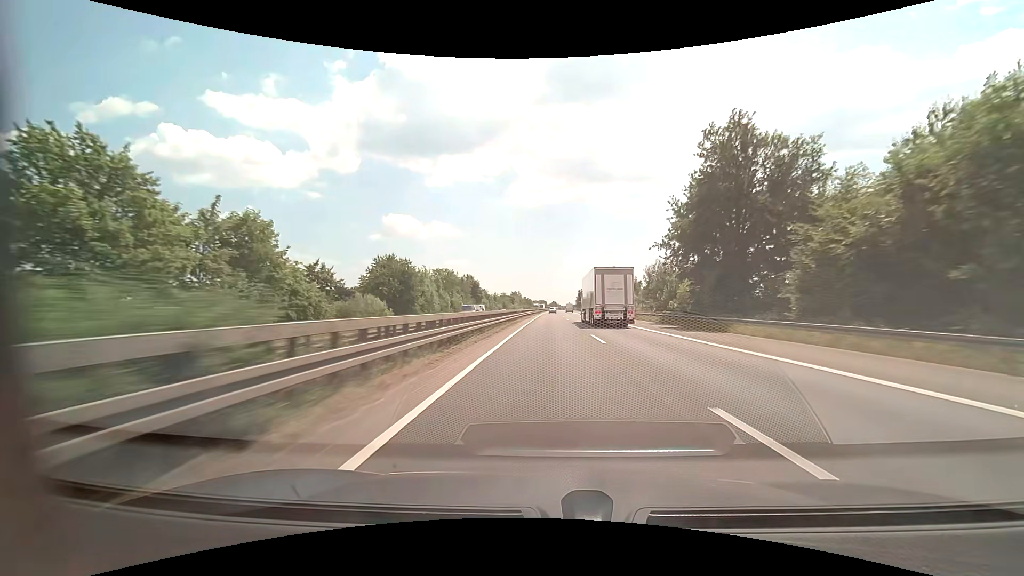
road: motorway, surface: asphalt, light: Day
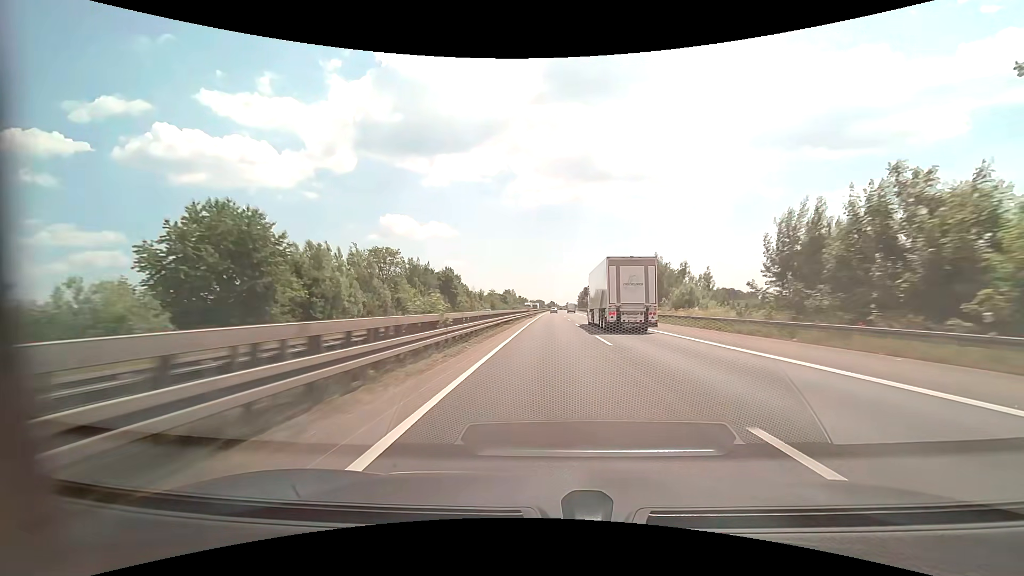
(+0.1, +37.3) m; 0°
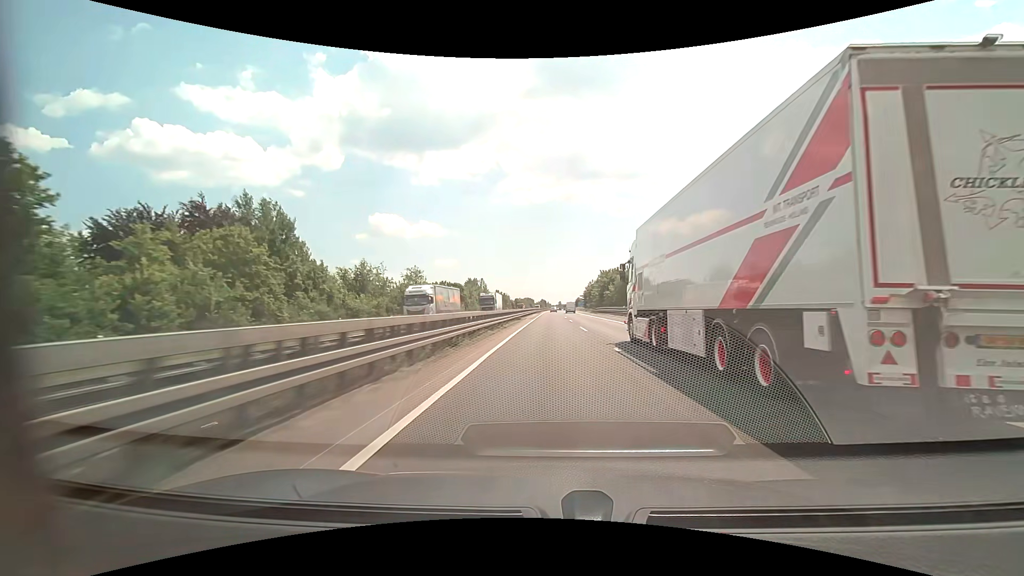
(+1.1, +98.2) m; +1°
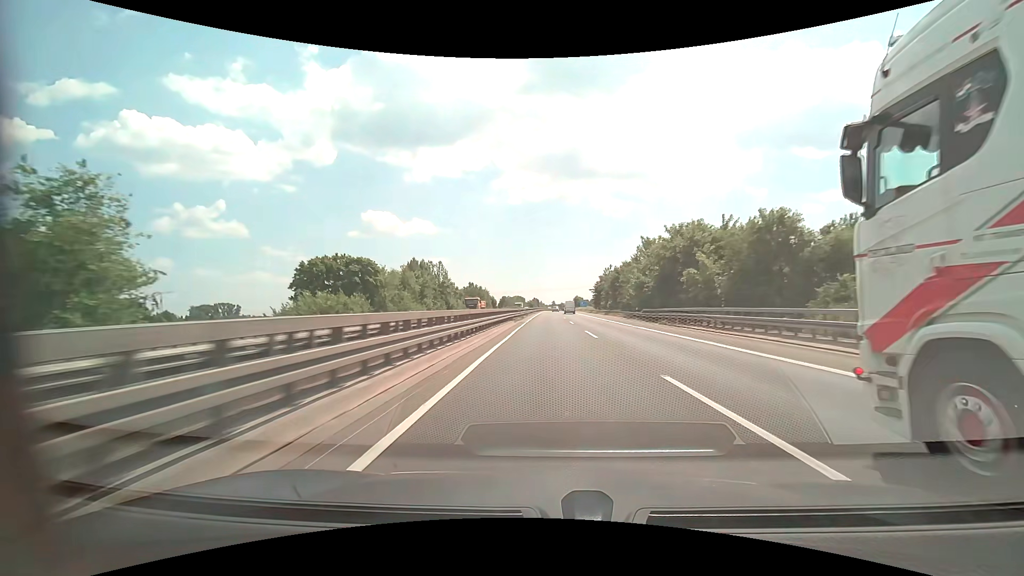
(+0.3, +60.6) m; +1°
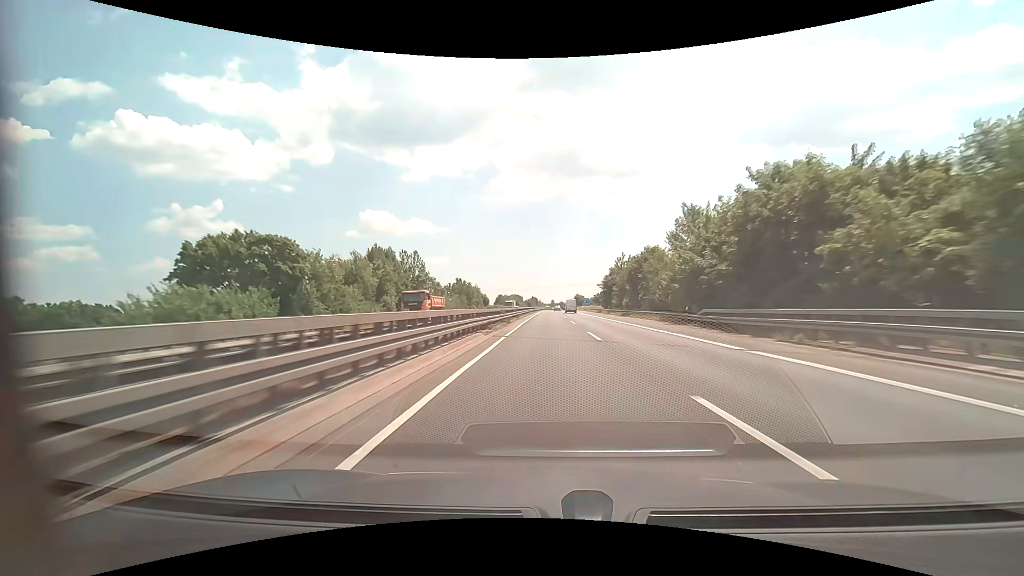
(+0.1, +20.3) m; 0°
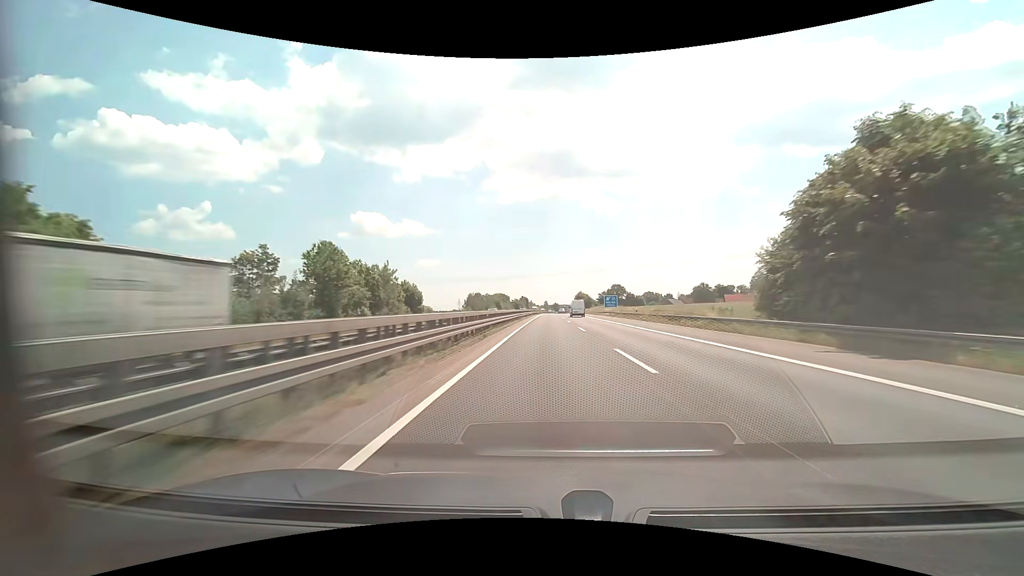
(+0.4, +81.5) m; +1°
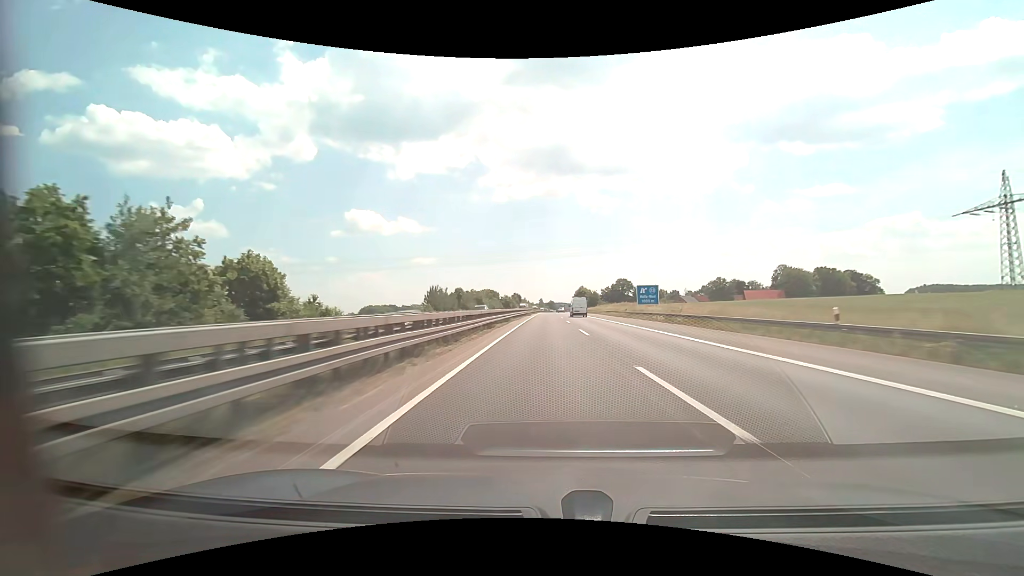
(+0.2, +40.9) m; +1°
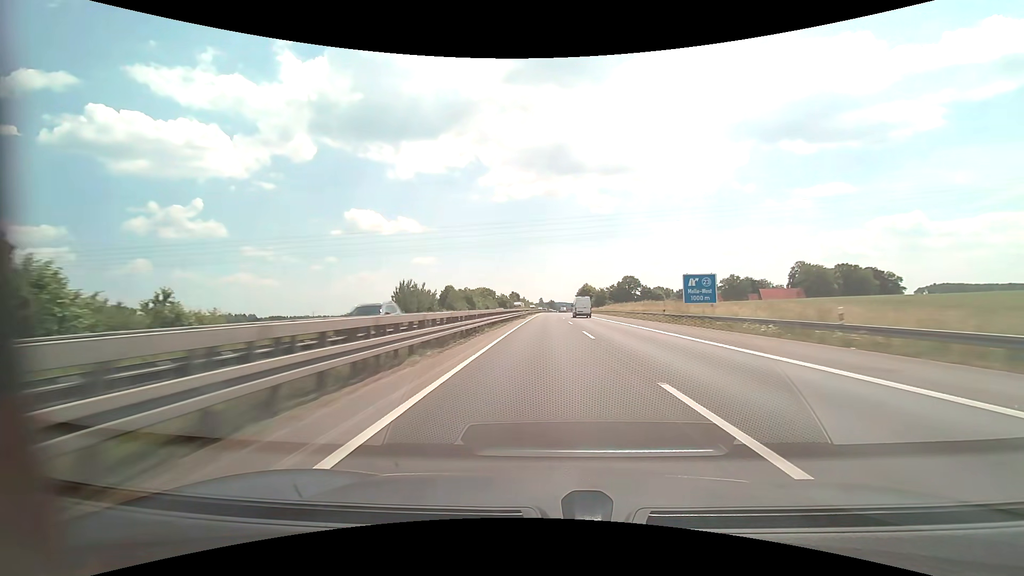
(0.0, +20.5) m; 0°
(0, +10) (0, +20) (0, +30) (0, +40) (0, +50) (0, +60) (0, +70) (0, +80) (0, +90) (+1, +100) m
